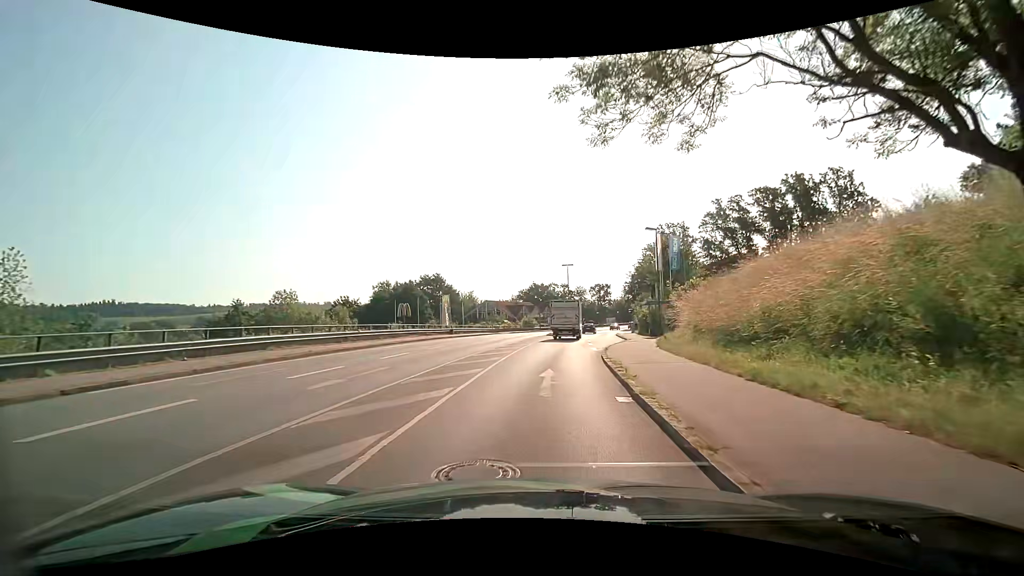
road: tertiary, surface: asphalt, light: Day
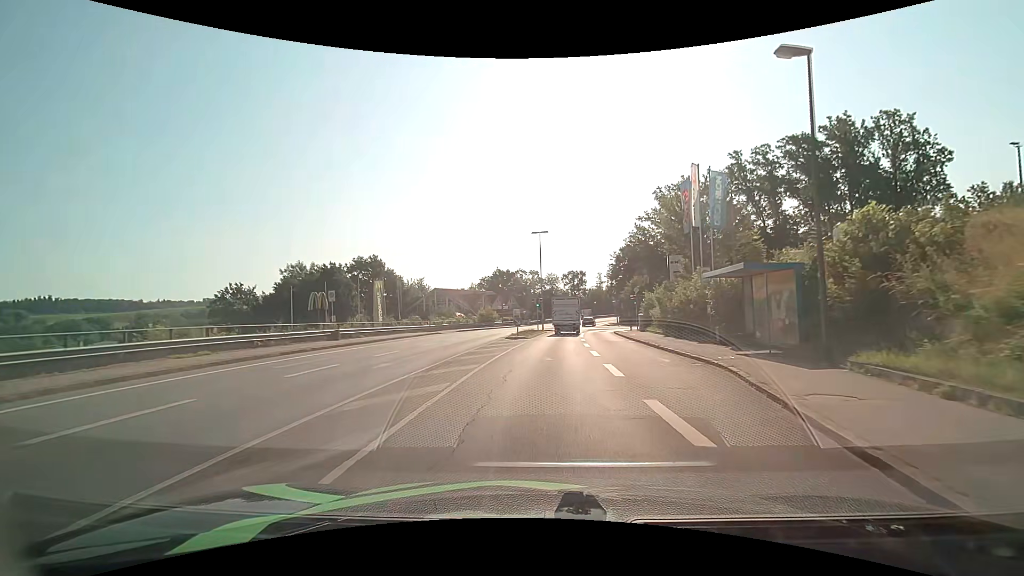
(+0.9, +24.0) m; +4°
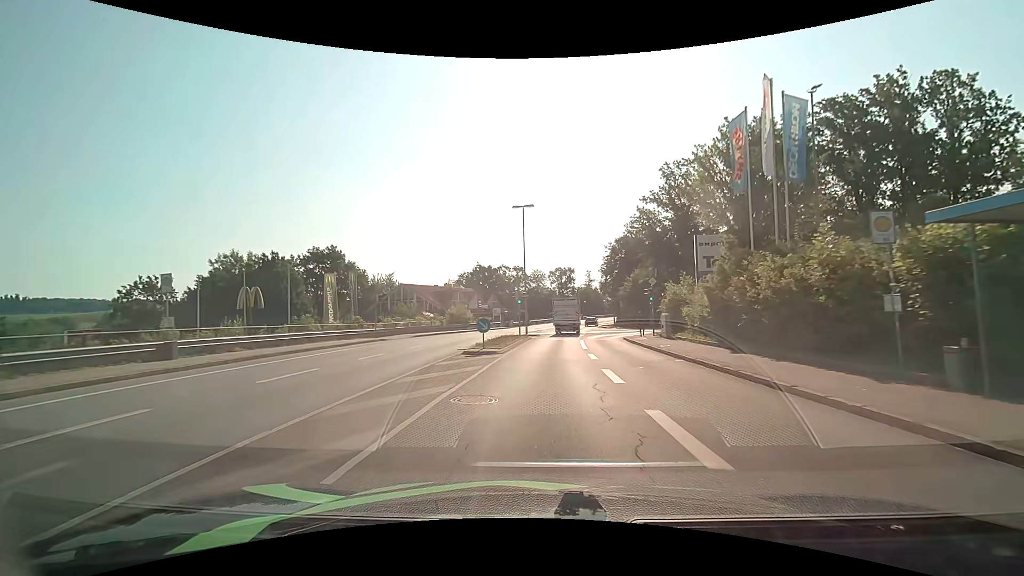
(+0.1, +12.7) m; +2°
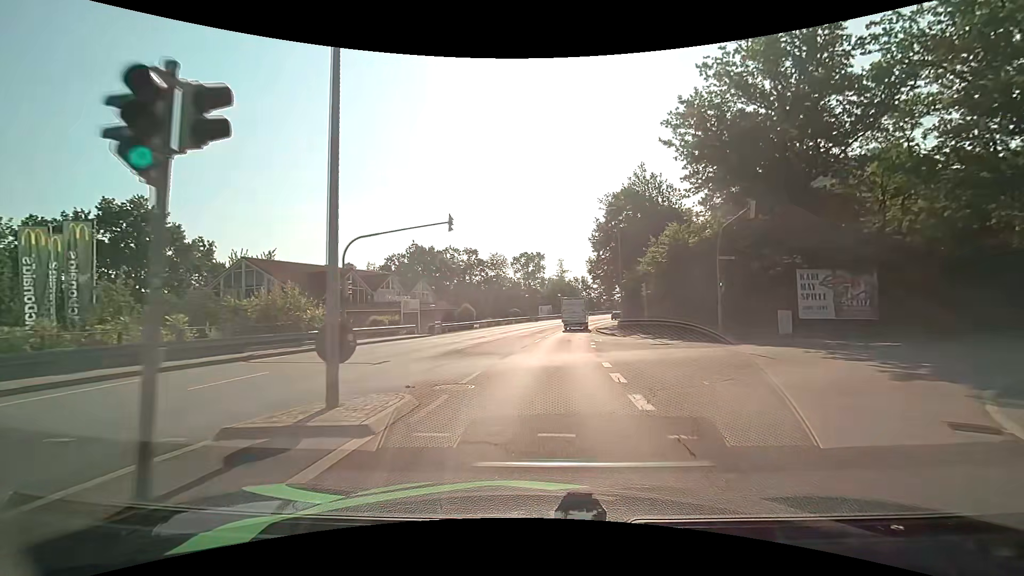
(+1.2, +32.8) m; +4°
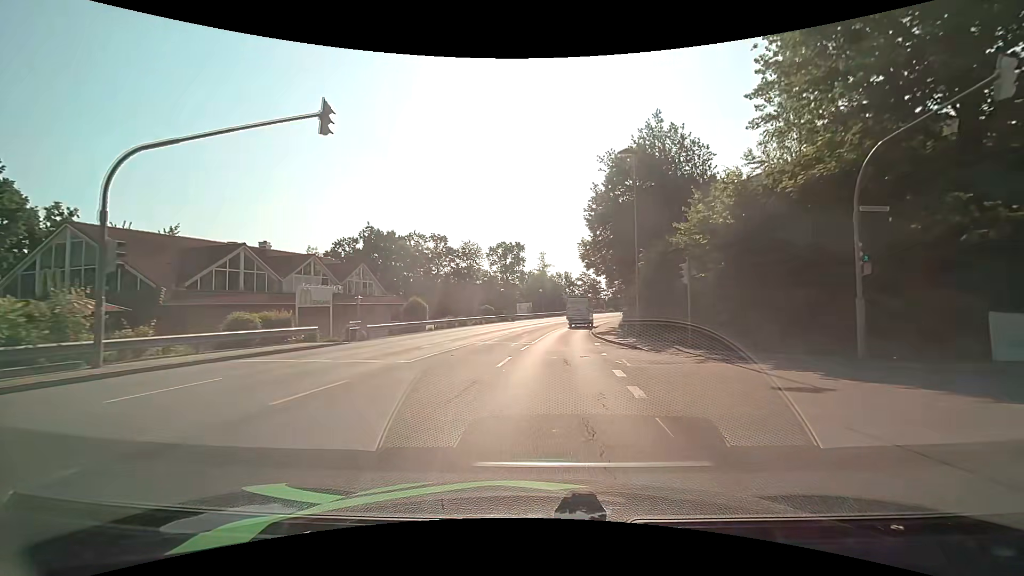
(+0.2, +13.8) m; +2°
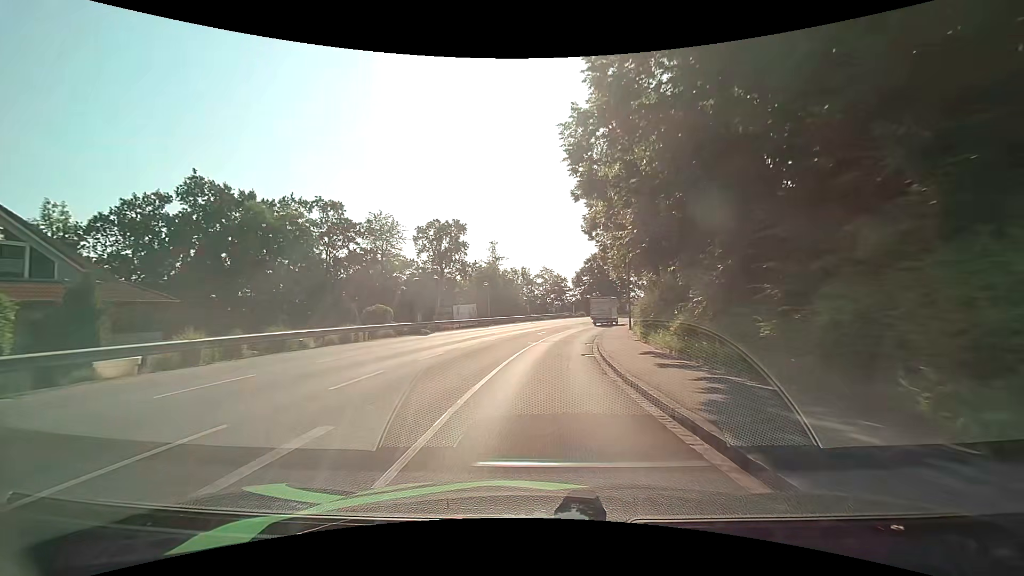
(+1.2, +28.1) m; +5°
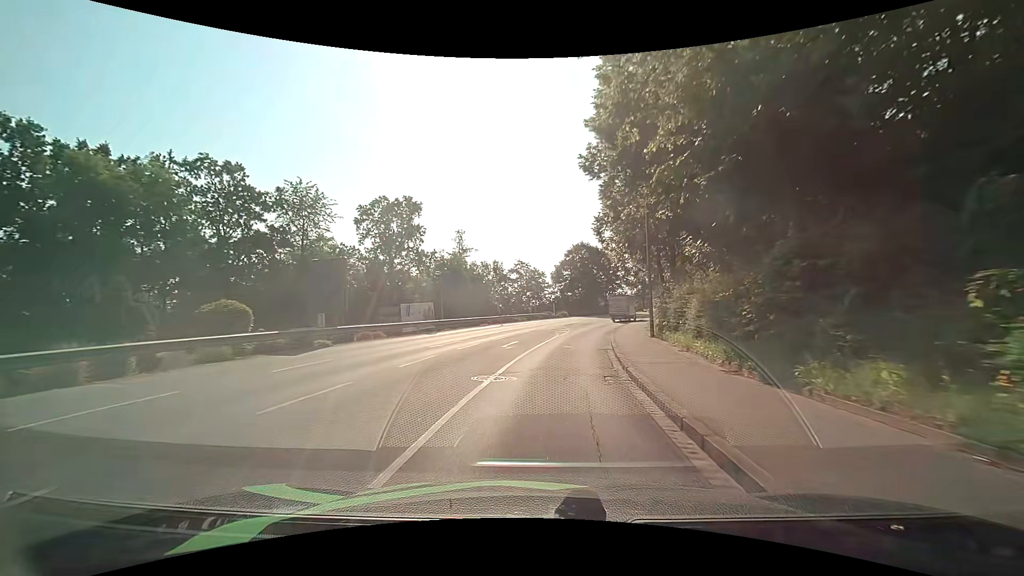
(+0.3, +14.1) m; +2°
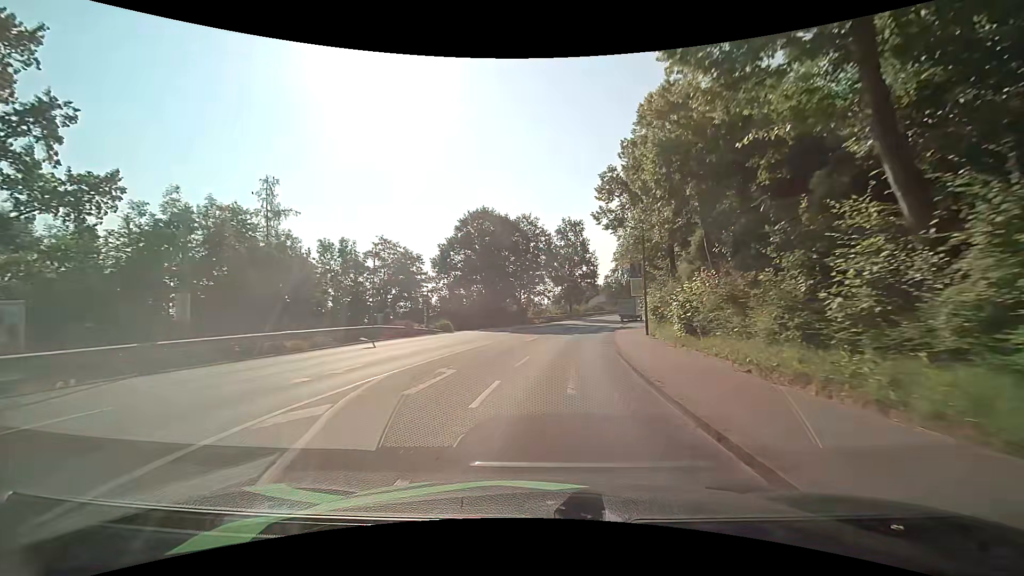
(+3.6, +35.7) m; +11°
(0, +10) (+1, +20) (+2, +30) (+4, +40) (+6, +50) (+9, +59) (+12, +69) (+15, +78) (+20, +87) (+24, +96) m
